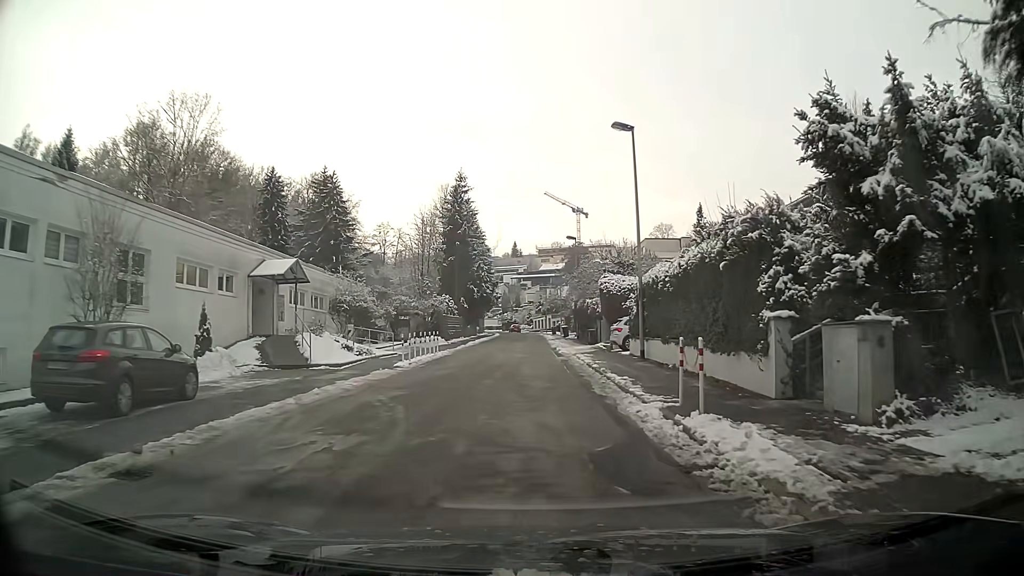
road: residential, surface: asphalt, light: Day
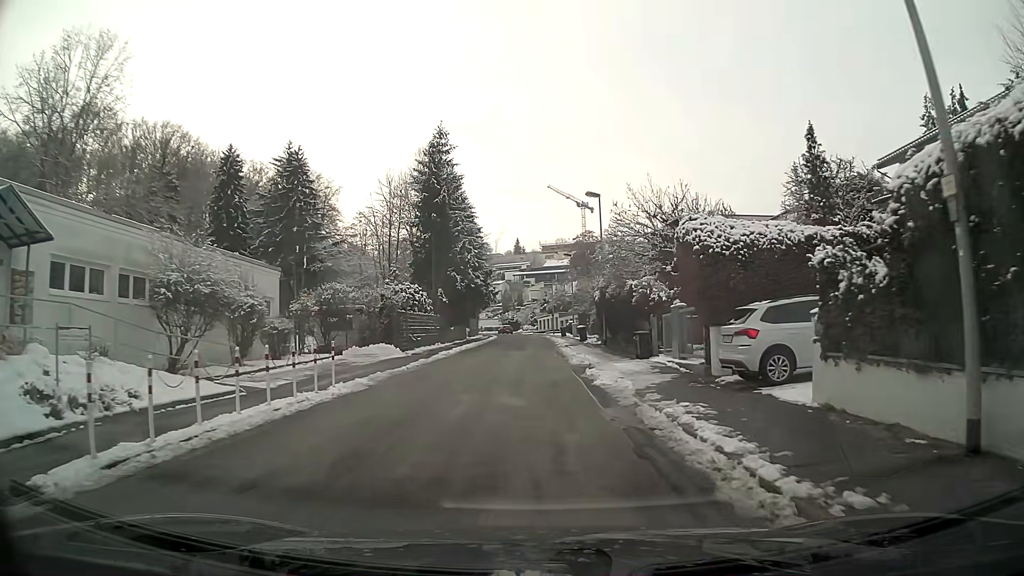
(-0.1, +17.9) m; -1°
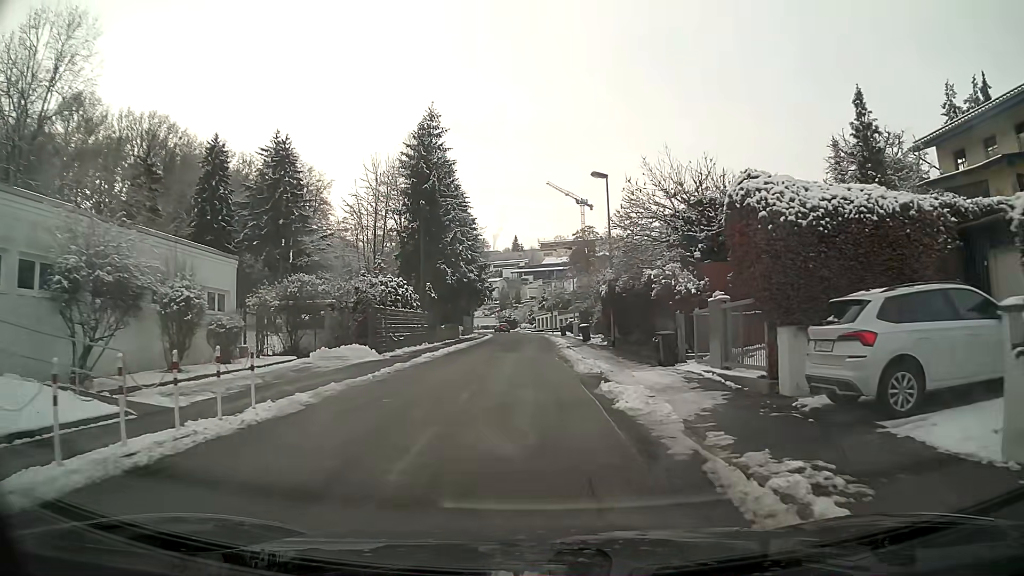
(0.0, +4.5) m; 0°
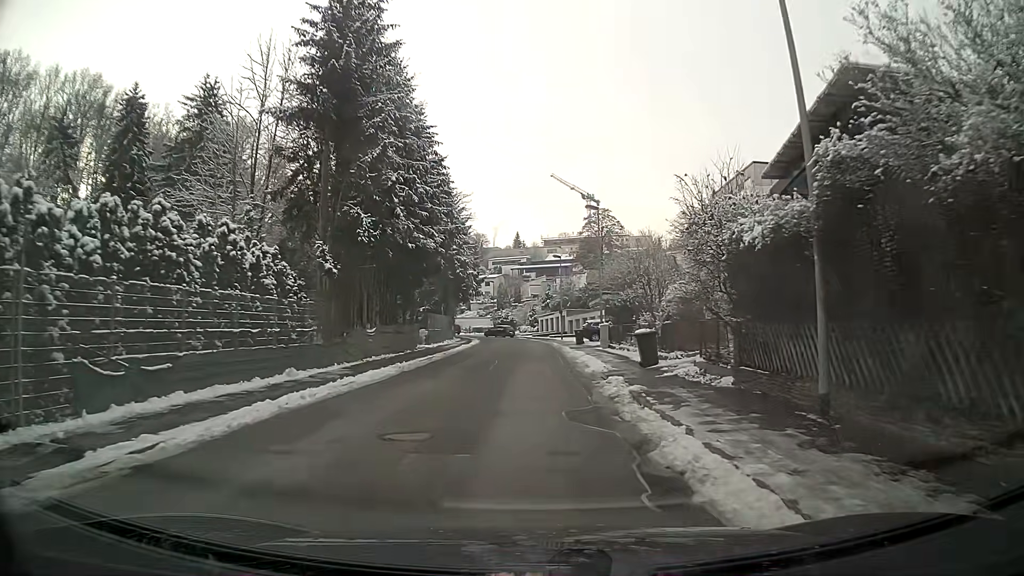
(-0.1, +22.9) m; 0°
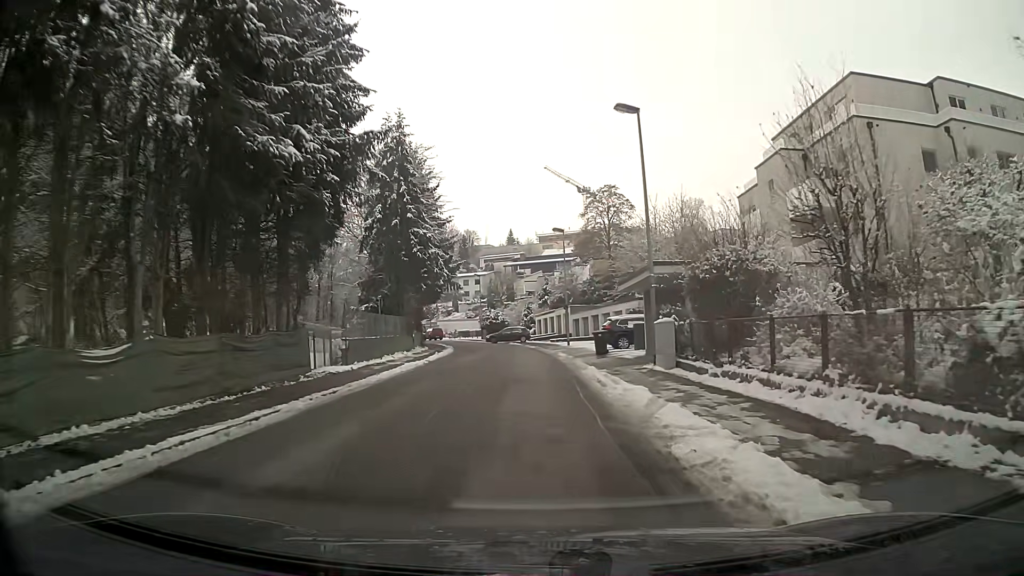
(0.0, +18.0) m; 0°
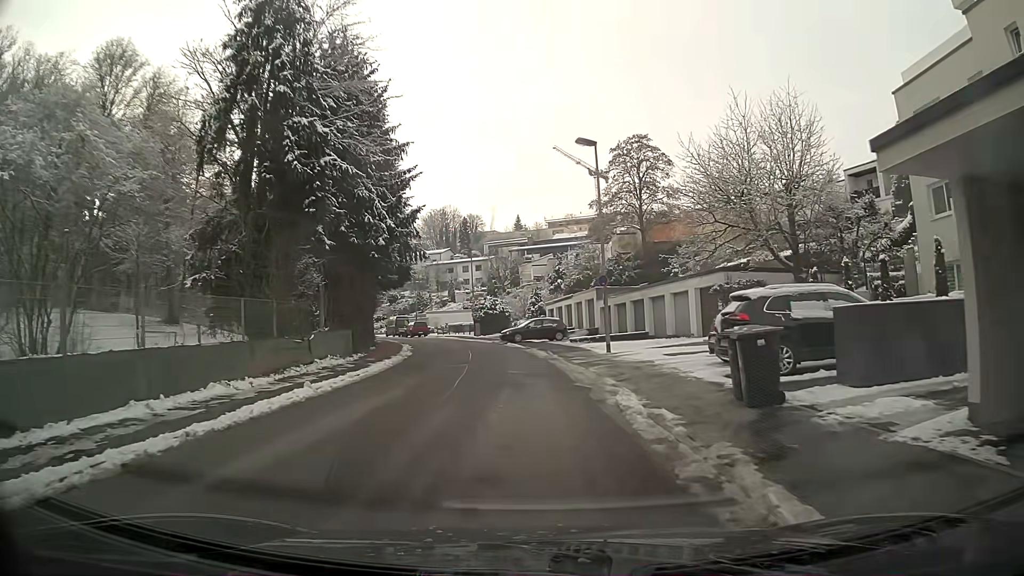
(-0.2, +20.9) m; -1°
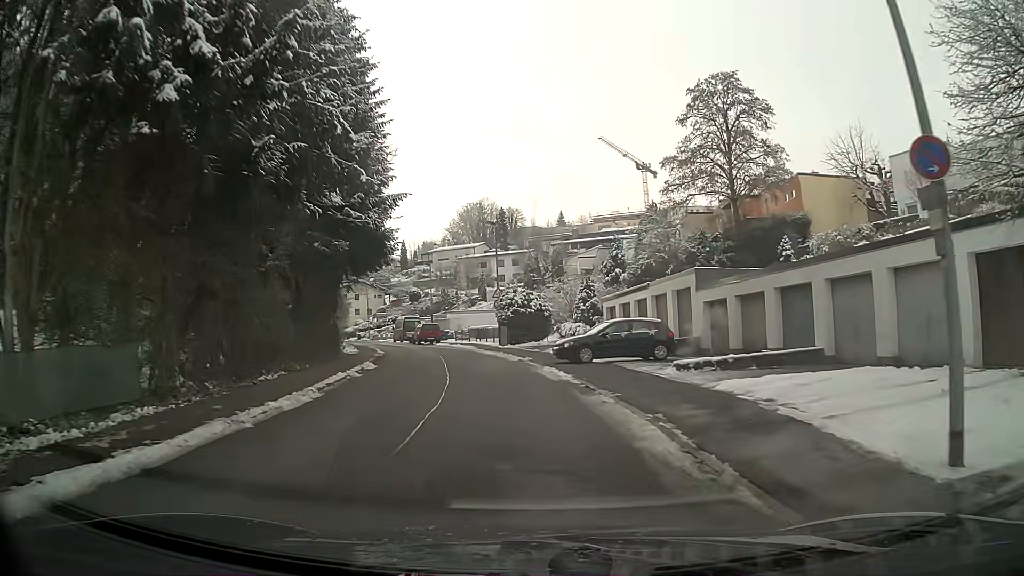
(-0.6, +19.5) m; -4°
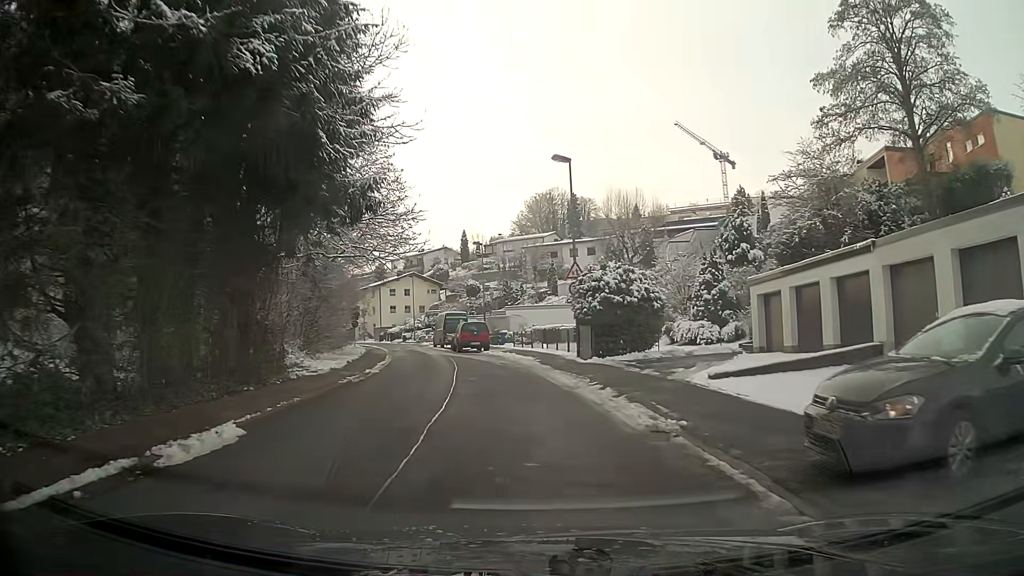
(-1.0, +17.6) m; -6°
